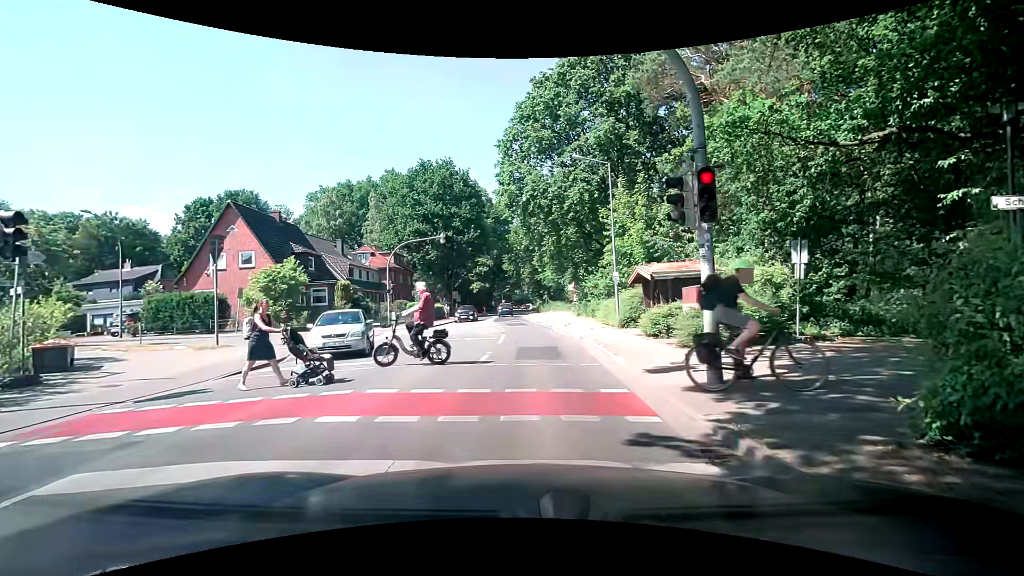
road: secondary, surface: asphalt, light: Day
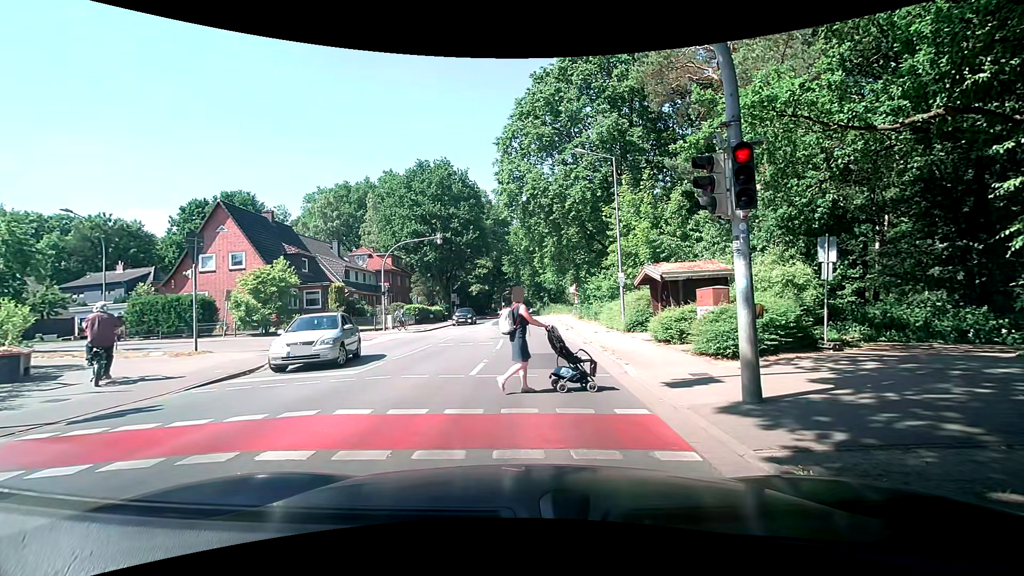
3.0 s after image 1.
(0.0, +1.2) m; -1°
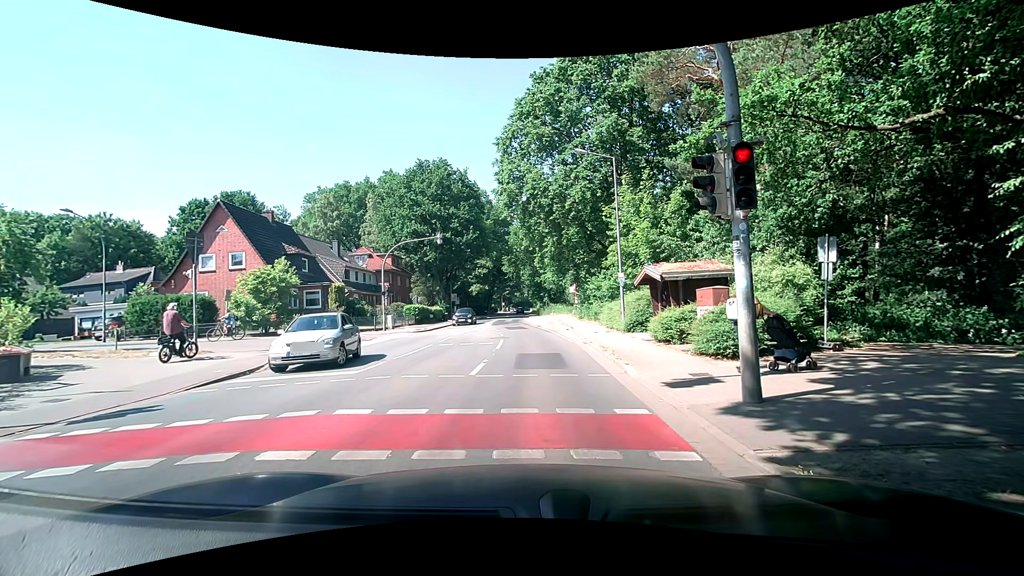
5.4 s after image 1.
(0.0, 0.0) m; 0°
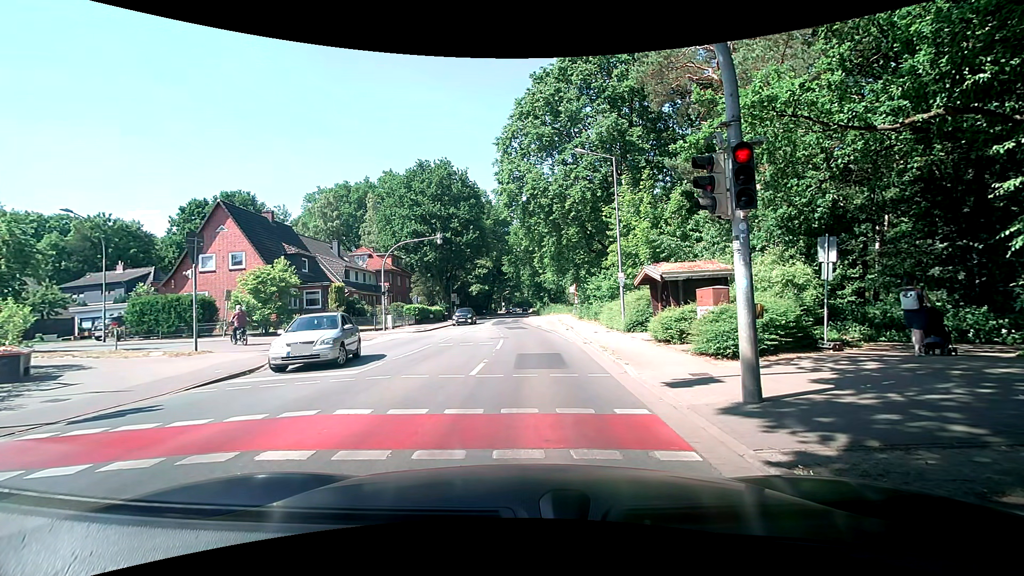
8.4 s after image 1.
(0.0, 0.0) m; 0°
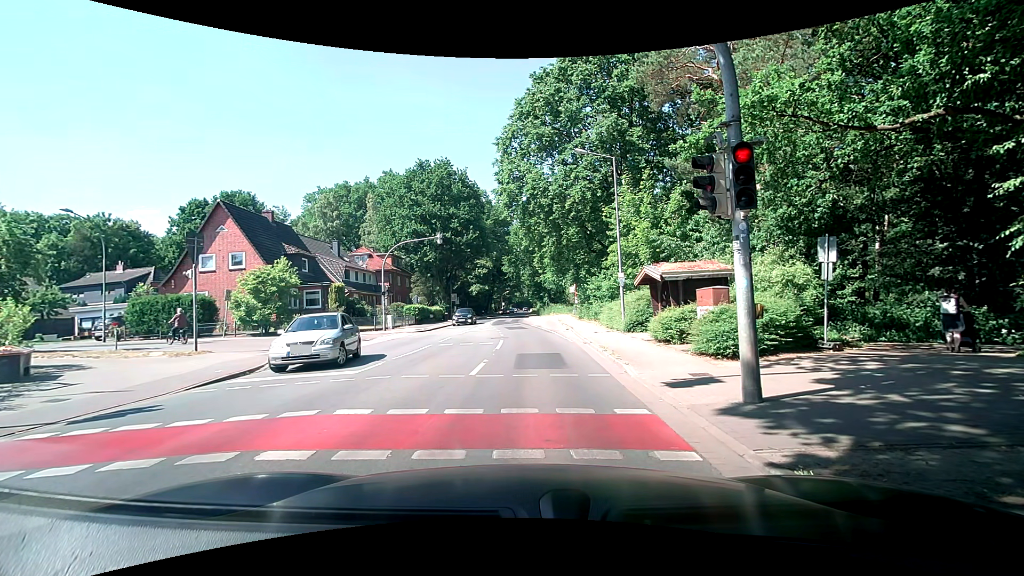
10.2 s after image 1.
(0.0, 0.0) m; 0°
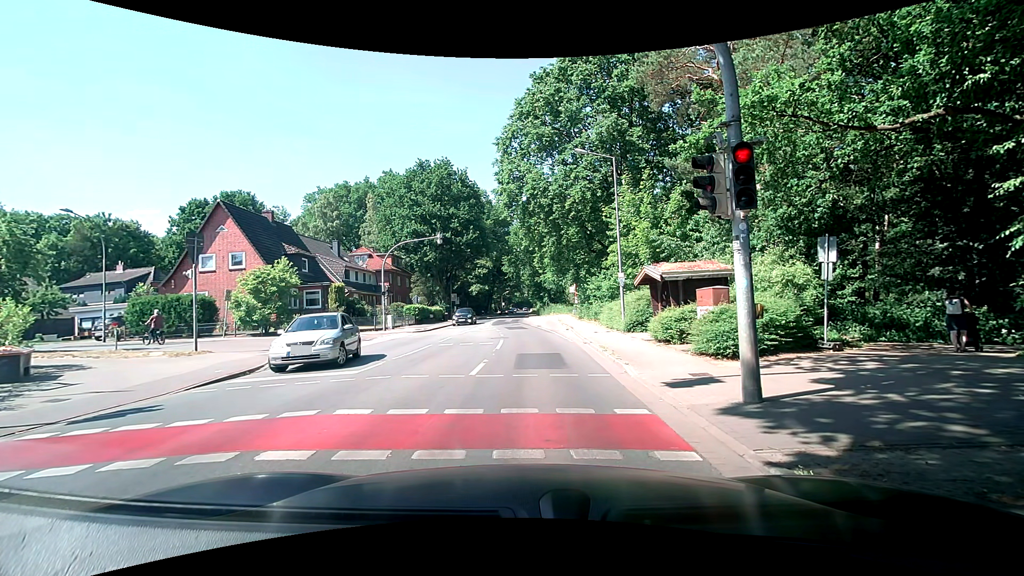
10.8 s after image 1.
(0.0, 0.0) m; 0°
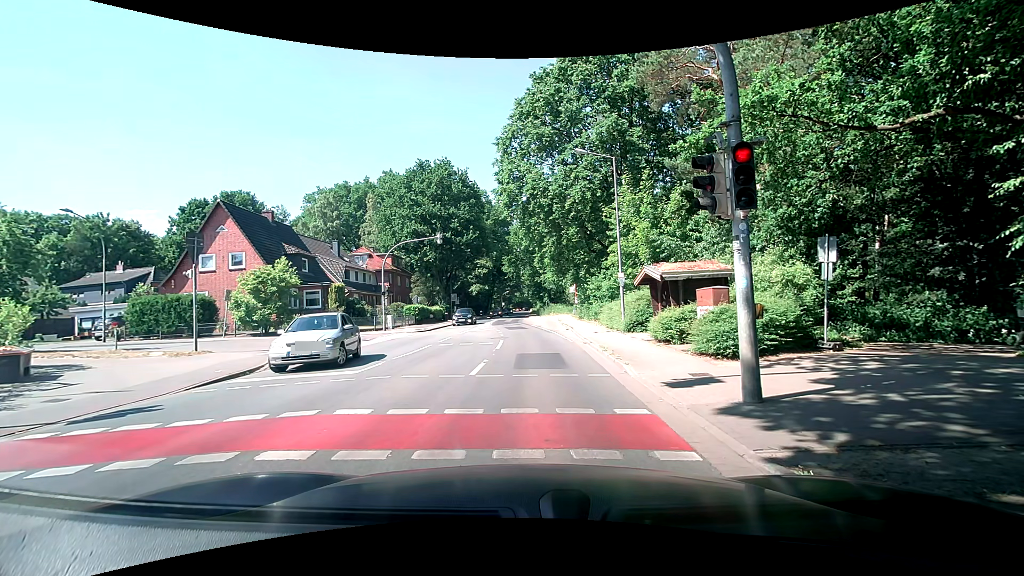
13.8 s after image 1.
(0.0, 0.0) m; 0°
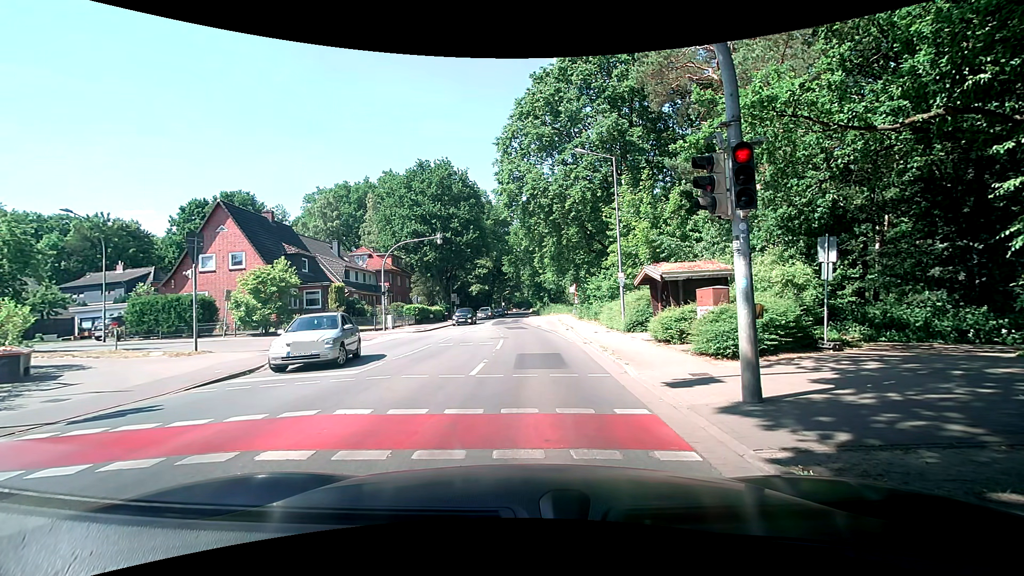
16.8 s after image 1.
(0.0, 0.0) m; 0°
